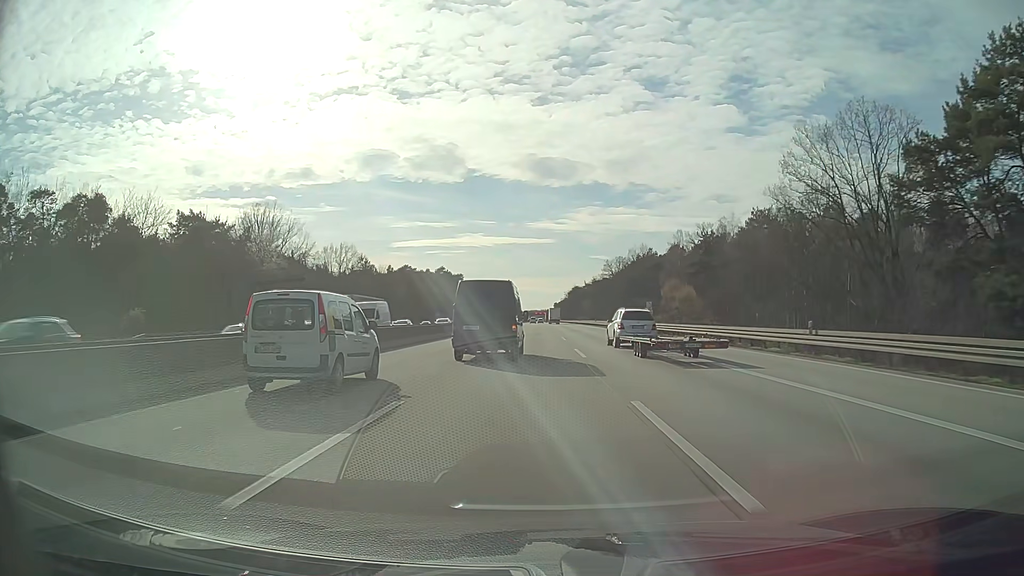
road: motorway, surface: asphalt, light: Day
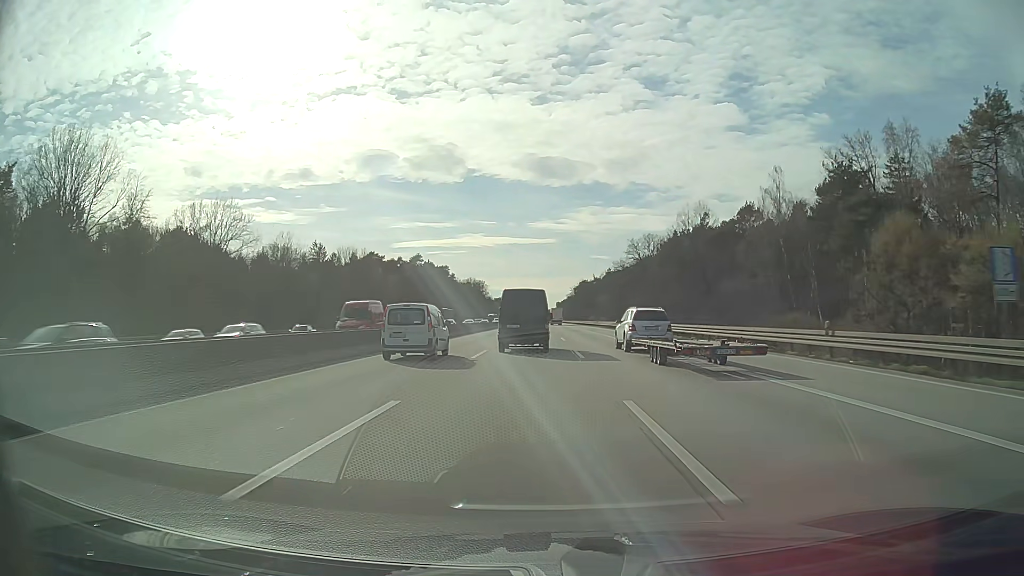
(-0.1, +53.8) m; 0°
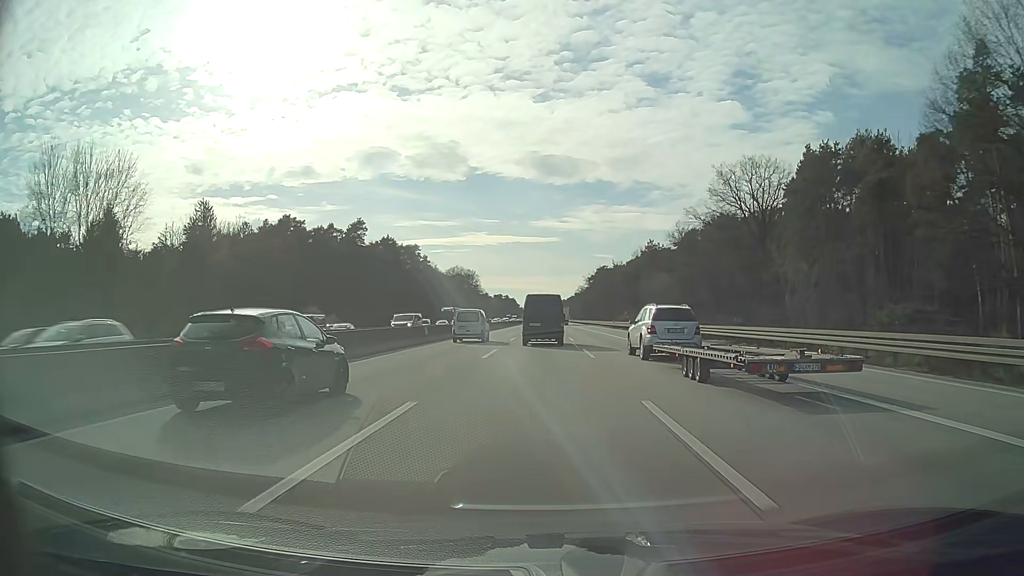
(-0.3, +72.5) m; 0°
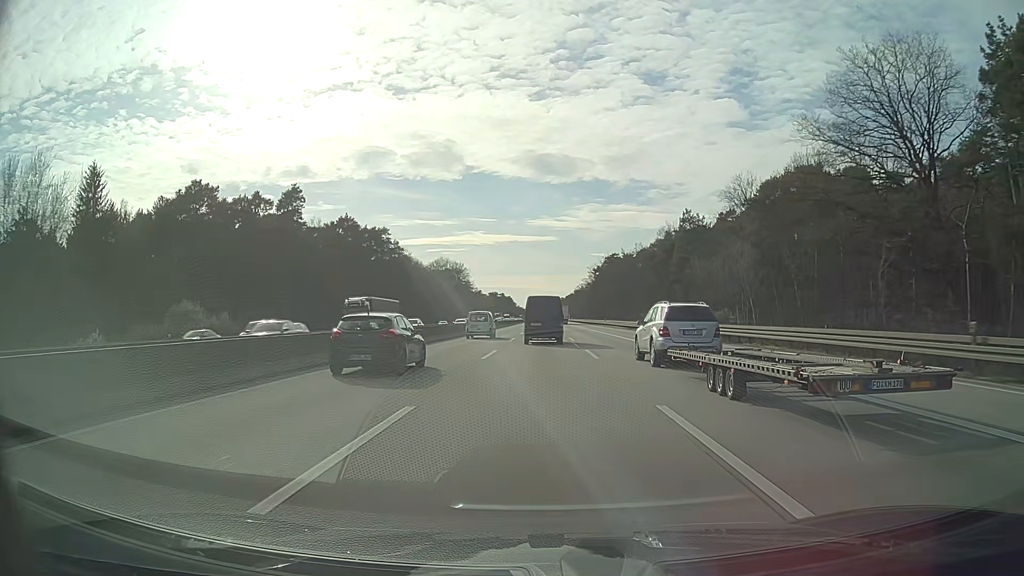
(+0.1, +36.6) m; 0°
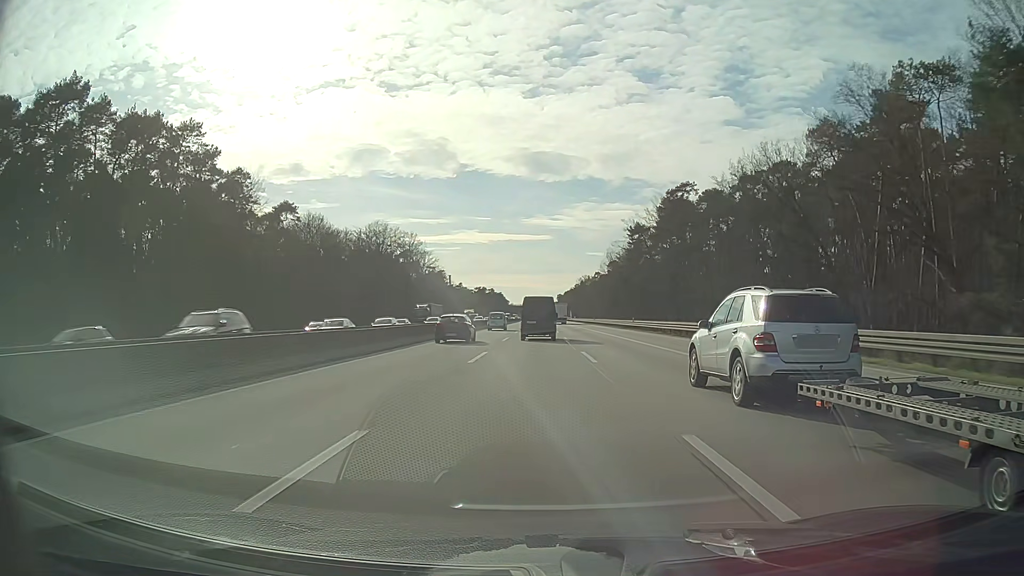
(+0.3, +92.6) m; 0°
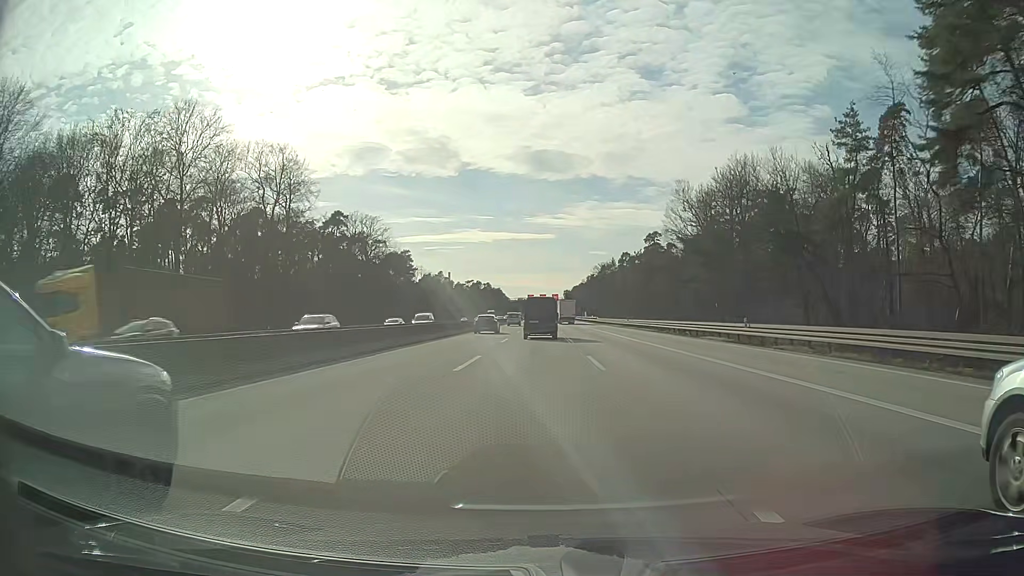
(-0.4, +93.1) m; 0°
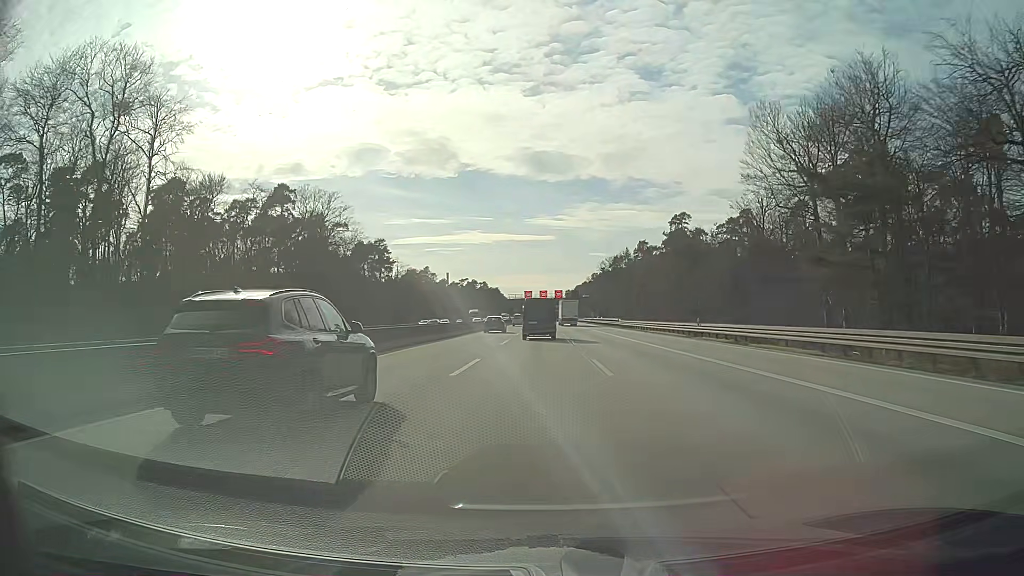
(0.0, +37.3) m; 0°
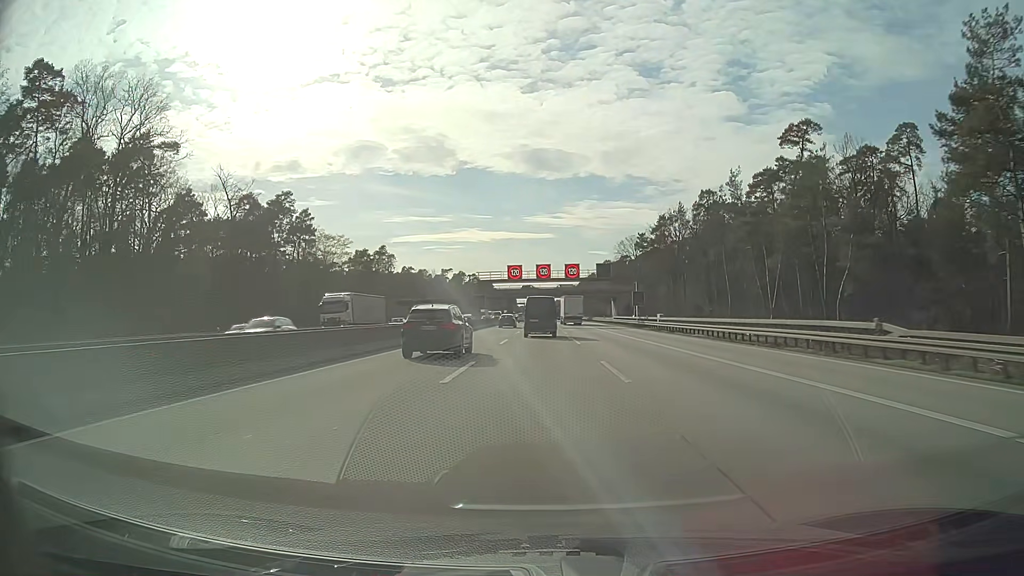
(-0.1, +73.9) m; 0°
(0, +10) (0, +20) (0, +30) (0, +40) (0, +50) (0, +60) (0, +70) (0, +80) (0, +90) (0, +100) m
